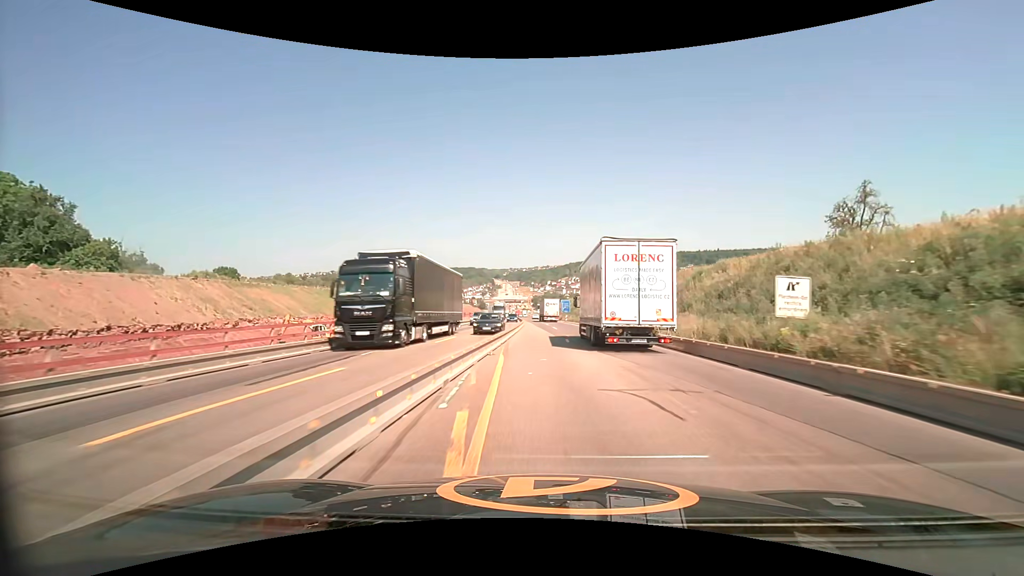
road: motorway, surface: asphalt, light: Day
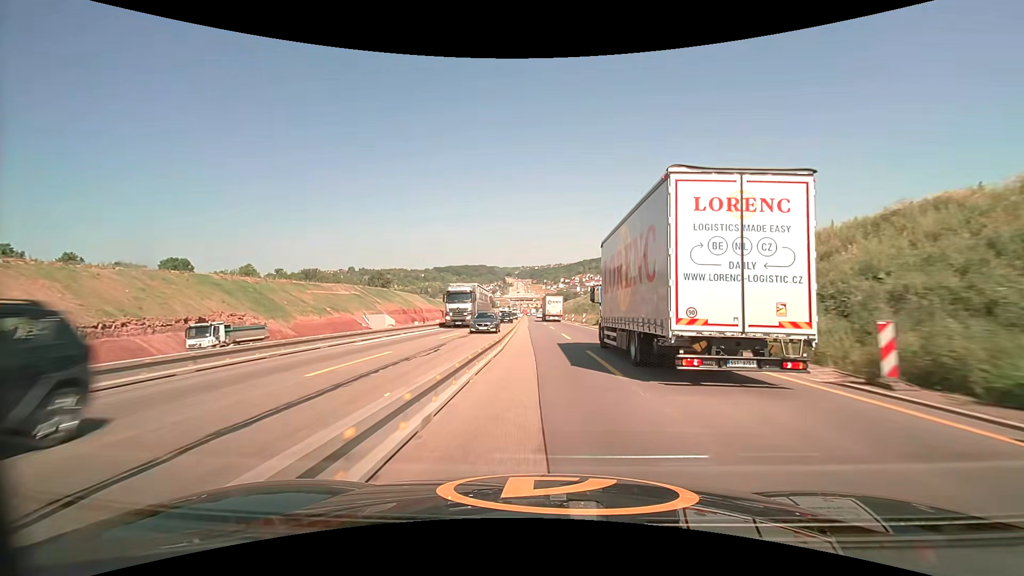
(-0.4, +51.3) m; -1°
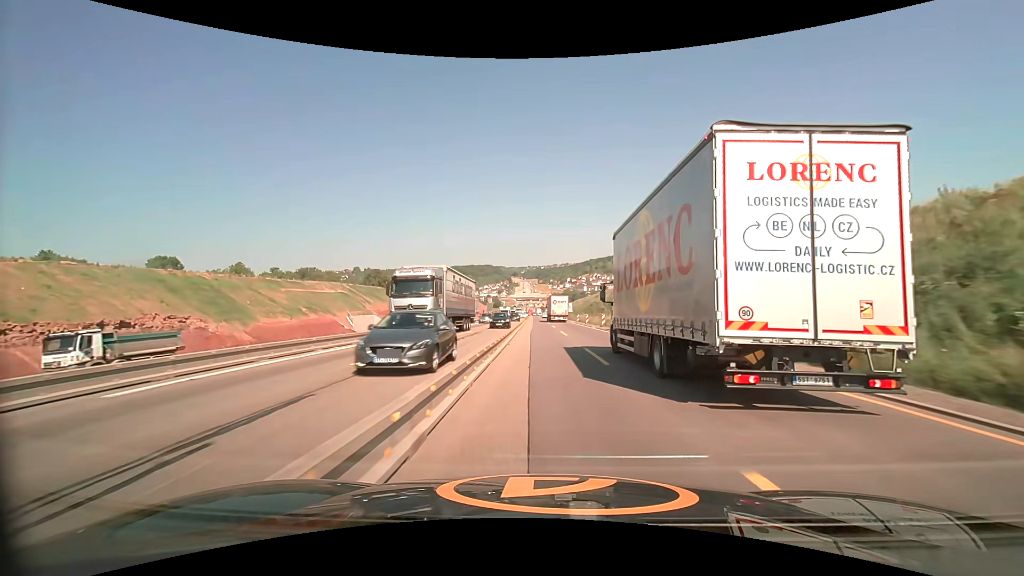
(-0.1, +12.9) m; -1°
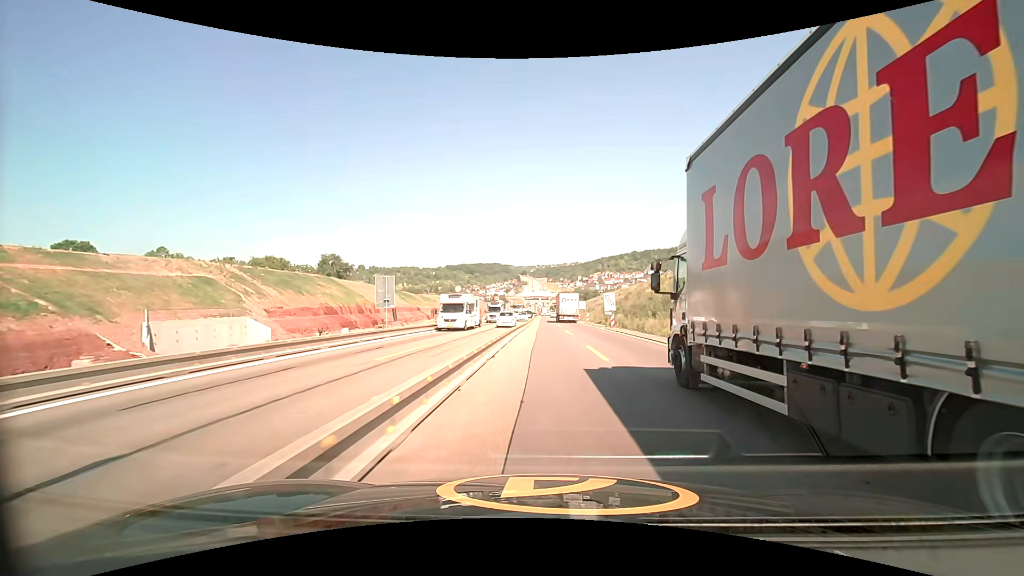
(-0.5, +51.9) m; -1°
(0, +10) (0, +20) (0, +30) (0, +40) (0, +50) (0, +60) (0, +70) (0, +80) (0, +90) (0, +100) m
